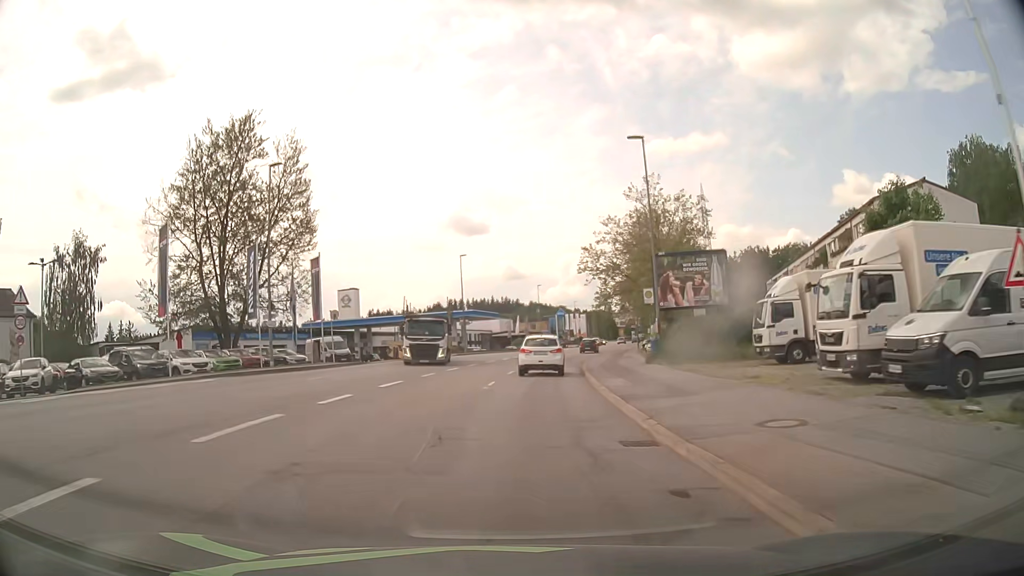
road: tertiary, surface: asphalt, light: Day
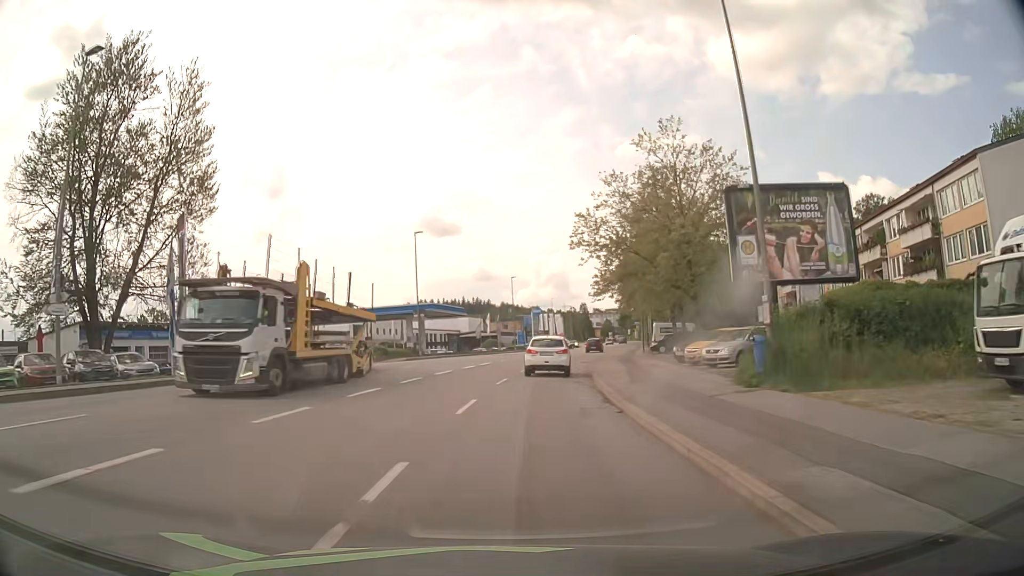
(+0.4, +15.6) m; +3°
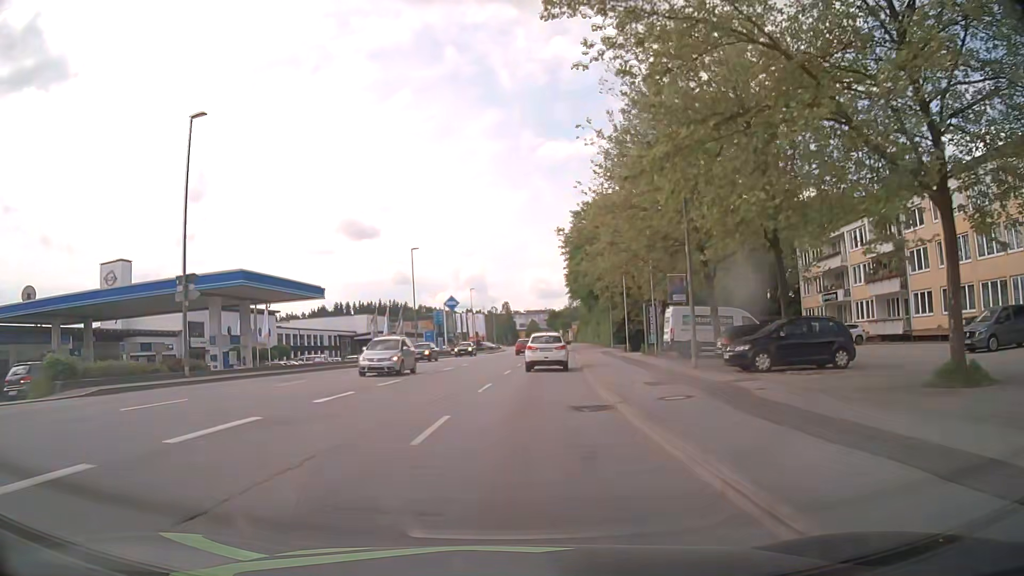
(+1.8, +30.9) m; +7°
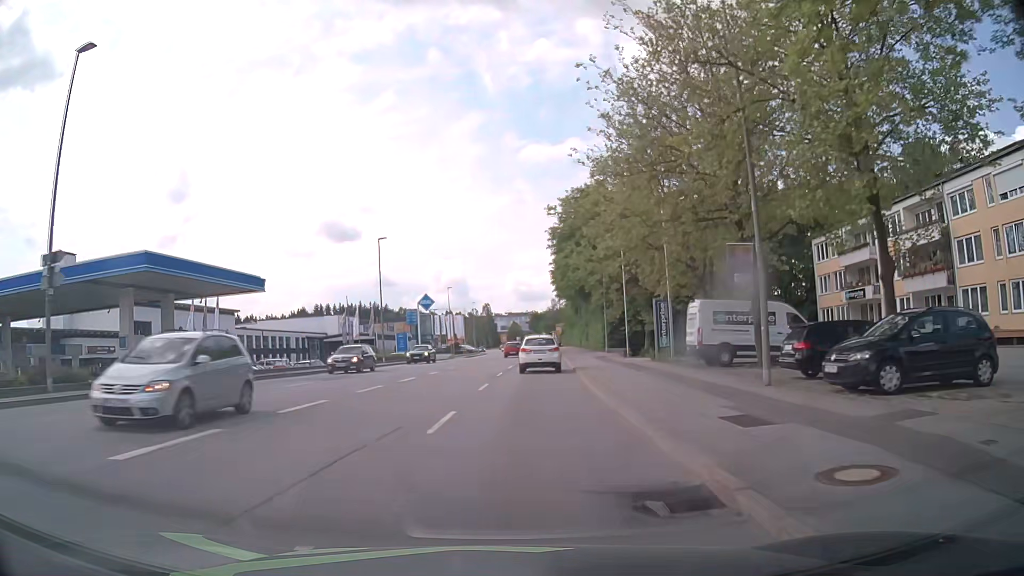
(+0.1, +7.7) m; +1°
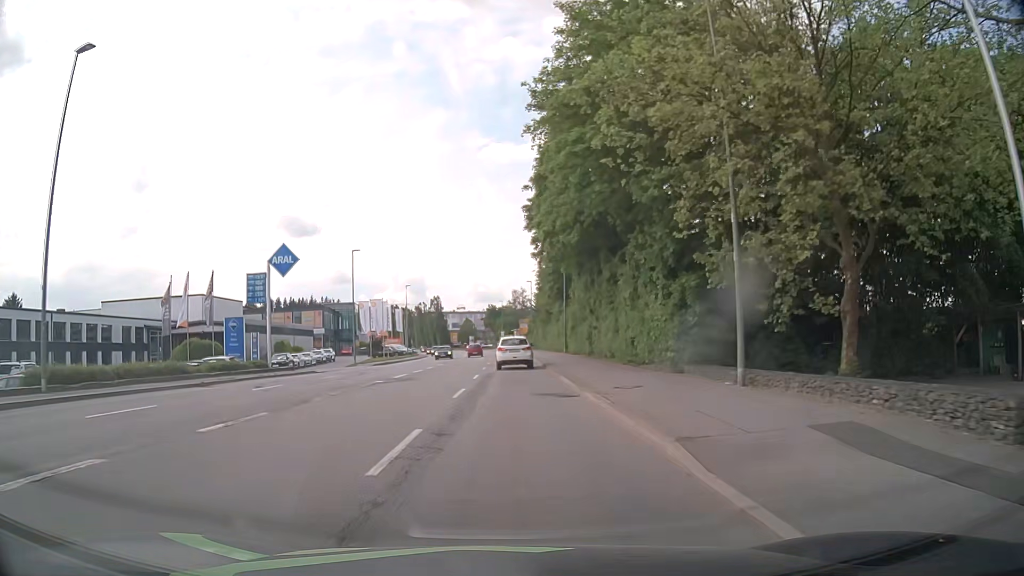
(+1.7, +38.7) m; +4°
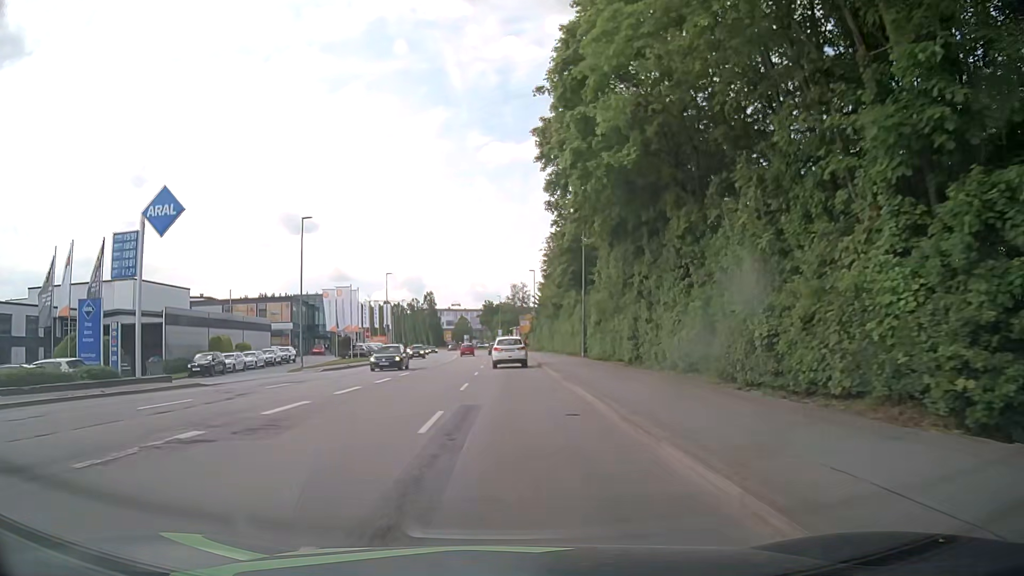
(0.0, +15.5) m; -1°
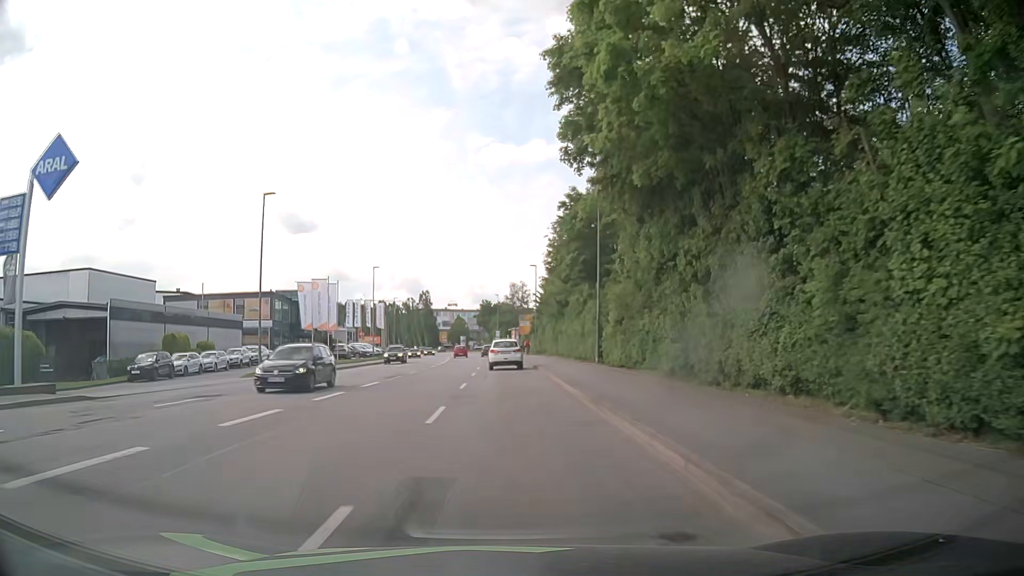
(+0.1, +7.8) m; +1°
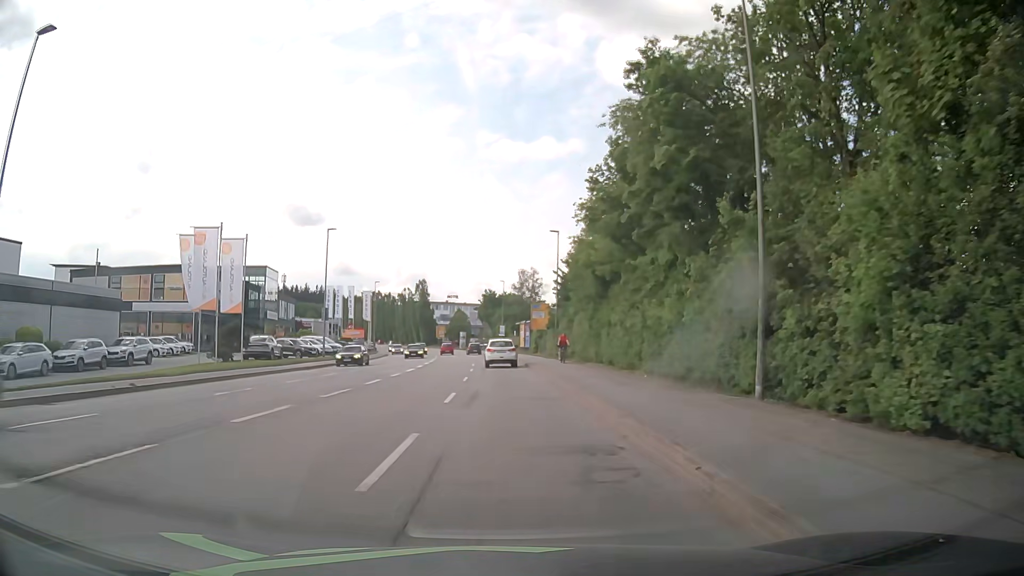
(0.0, +23.2) m; 0°
(0, +10) (0, +20) (0, +30) (0, +40) (-1, +50) (-1, +60) (-2, +70) (-3, +80) (-4, +90) (-6, +100) m
